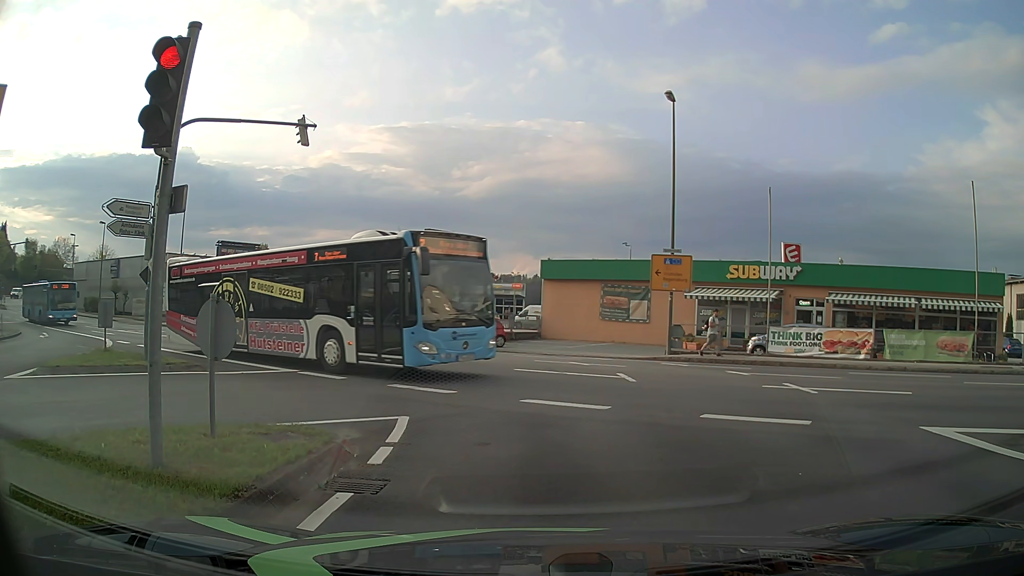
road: tertiary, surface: asphalt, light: Day
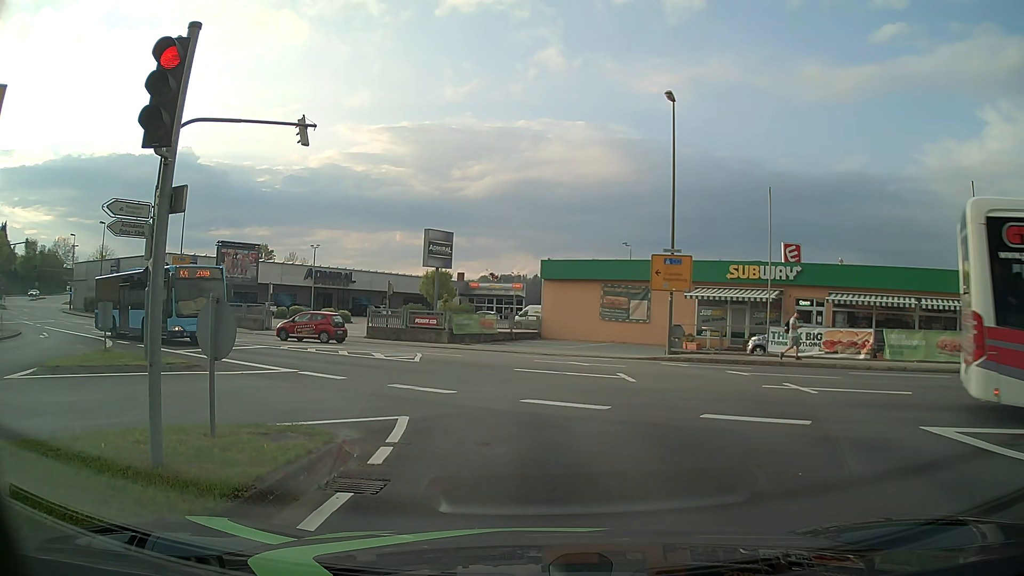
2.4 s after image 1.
(0.0, 0.0) m; 0°
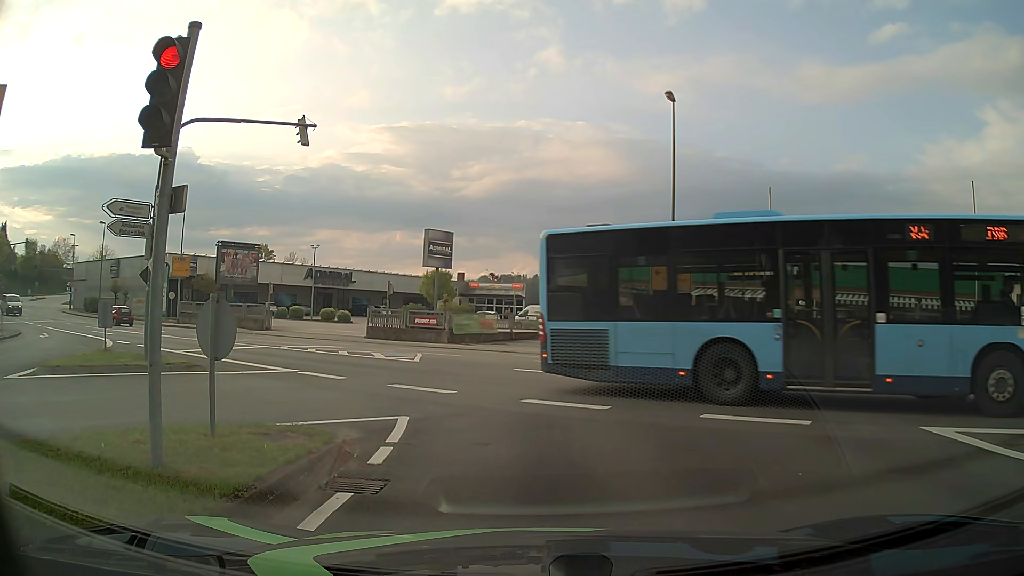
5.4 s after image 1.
(0.0, 0.0) m; 0°
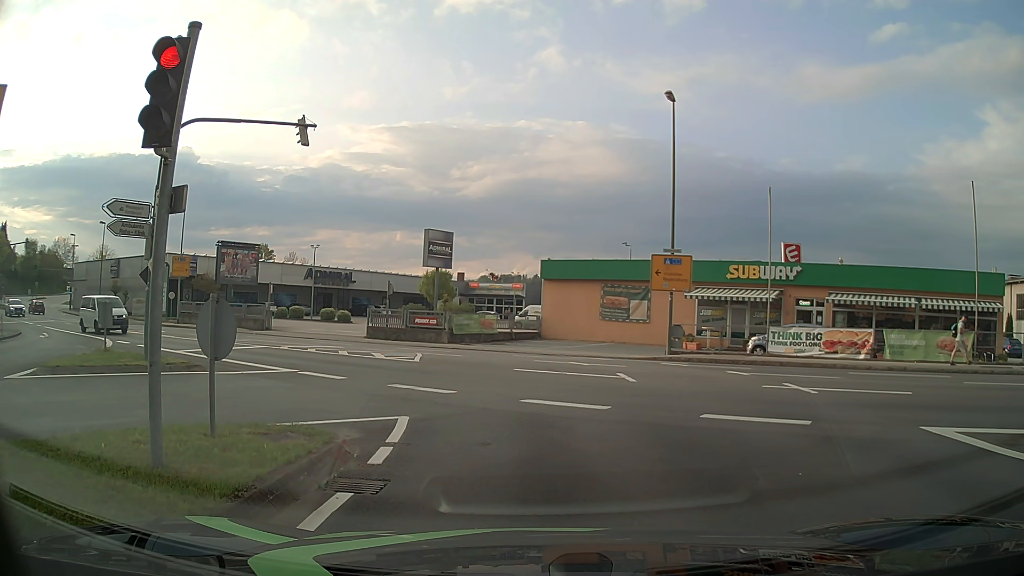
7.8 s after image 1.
(0.0, 0.0) m; 0°
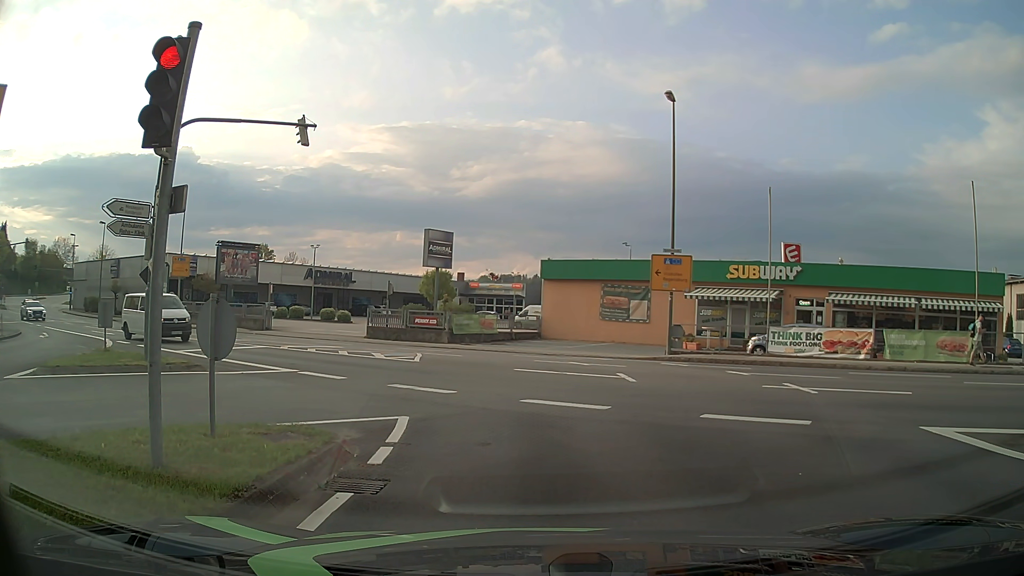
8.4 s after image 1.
(0.0, 0.0) m; 0°
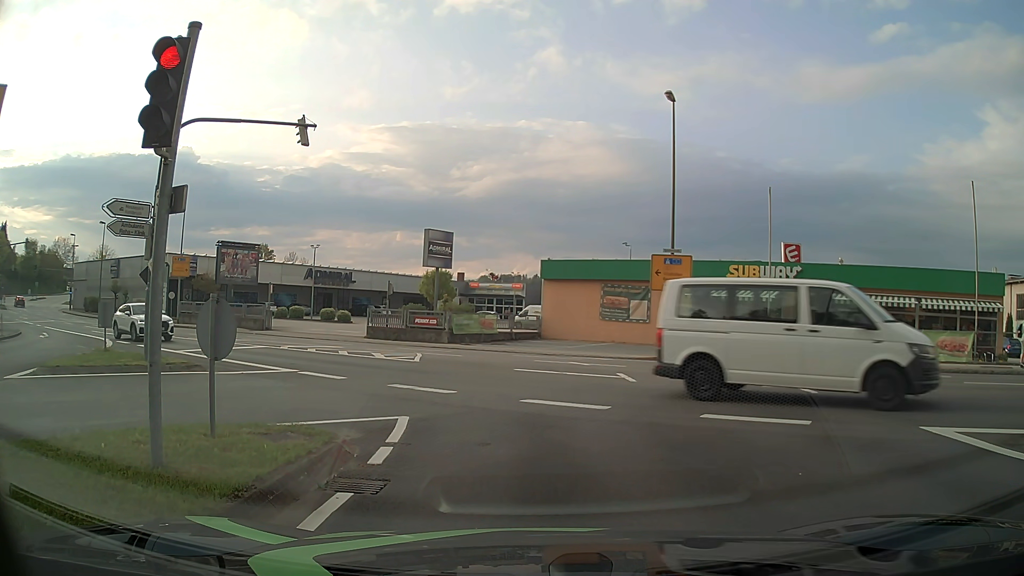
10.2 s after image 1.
(0.0, 0.0) m; 0°
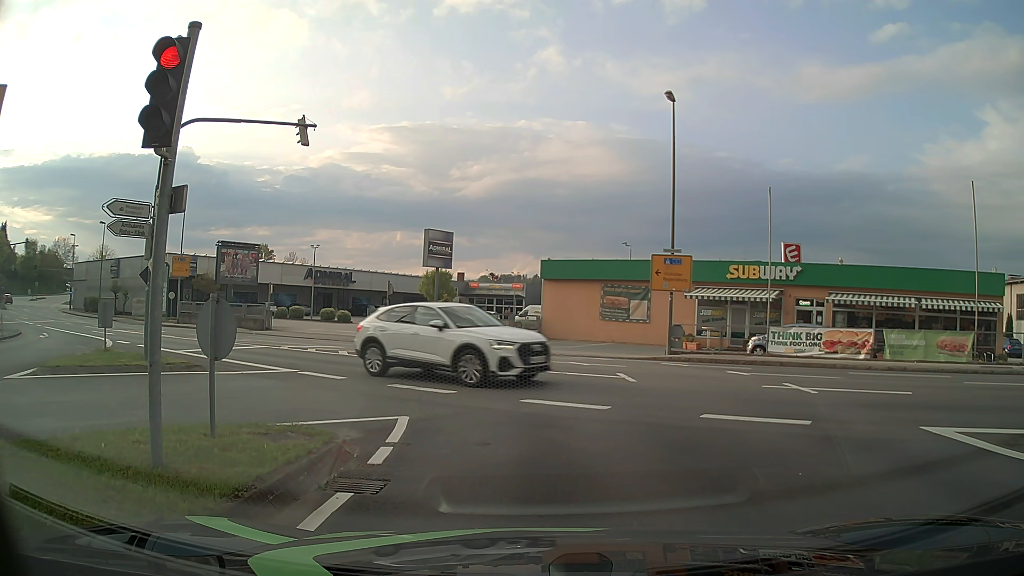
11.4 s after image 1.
(0.0, 0.0) m; 0°
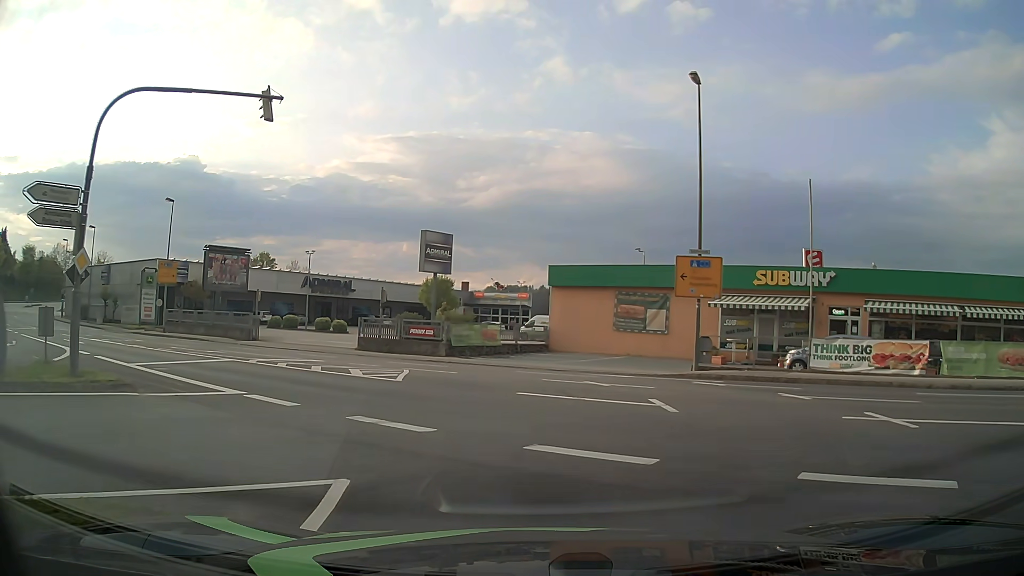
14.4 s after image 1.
(0.0, +3.8) m; 0°
(0, +10) (-2, +20) (-8, +27) (-17, +33) (-25, +39) (-33, +44) (-42, +49) (-50, +55) (-58, +61) (-66, +67) m
